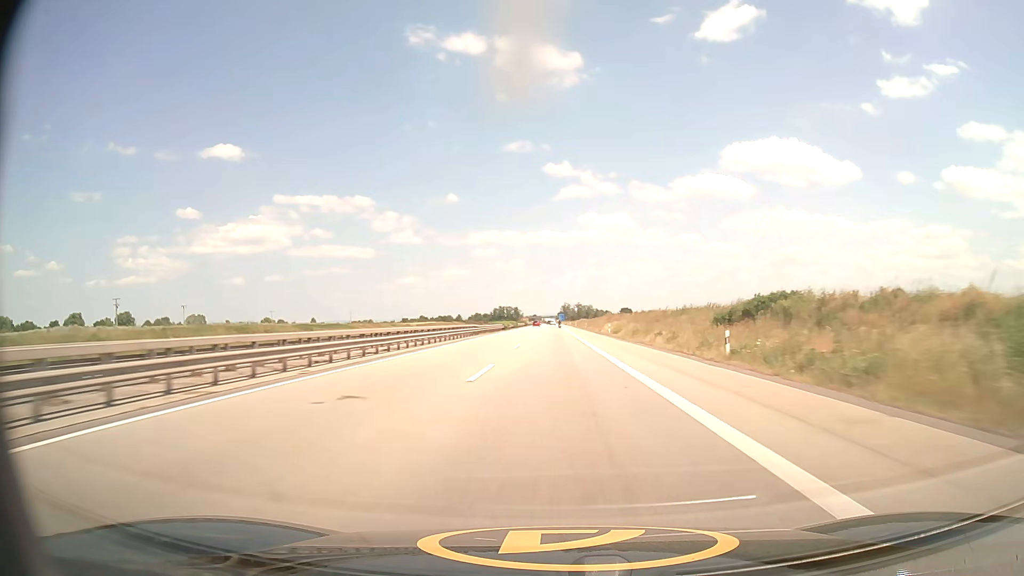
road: motorway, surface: asphalt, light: Day
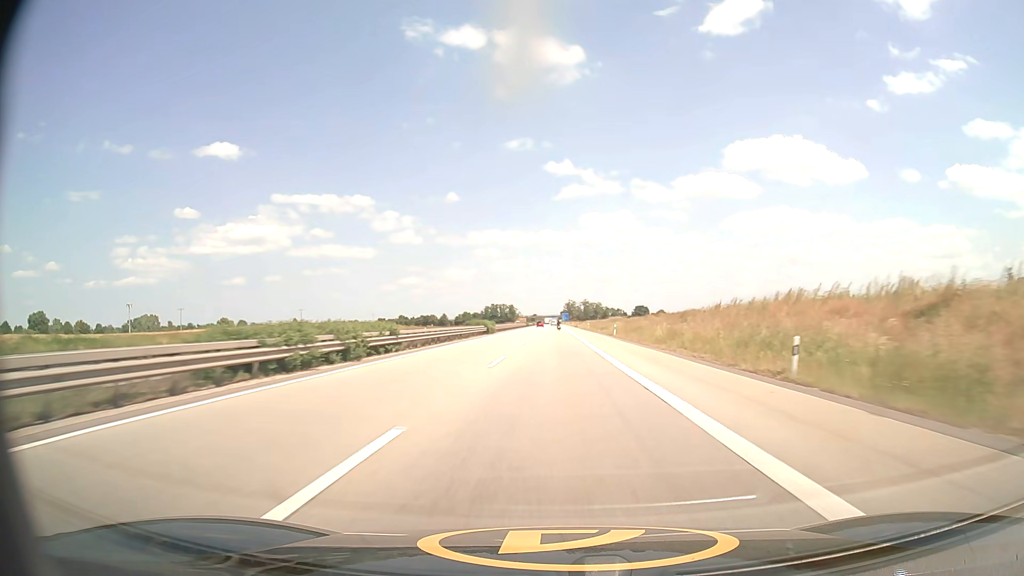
(+0.1, +103.4) m; 0°
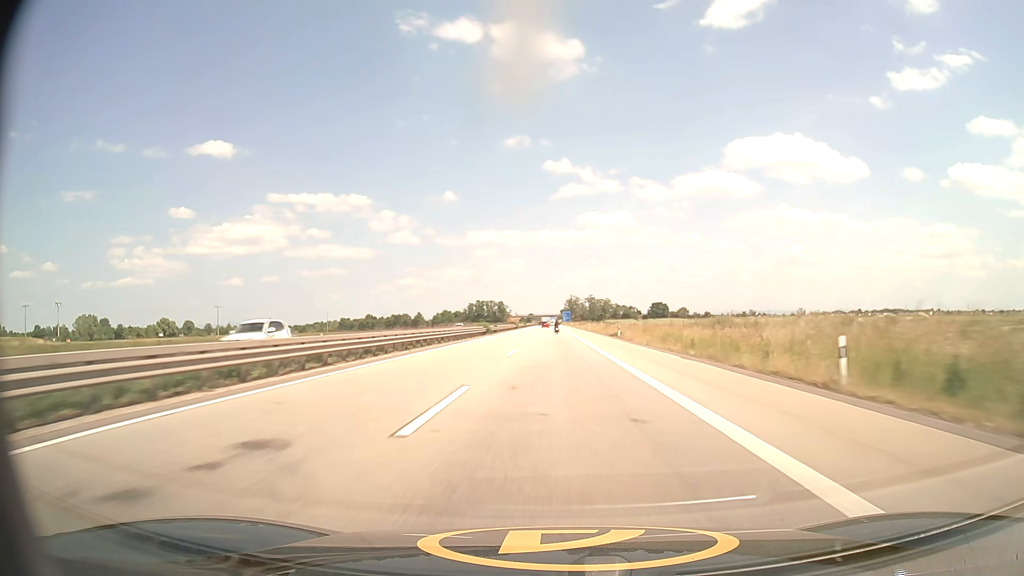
(-0.1, +102.7) m; 0°
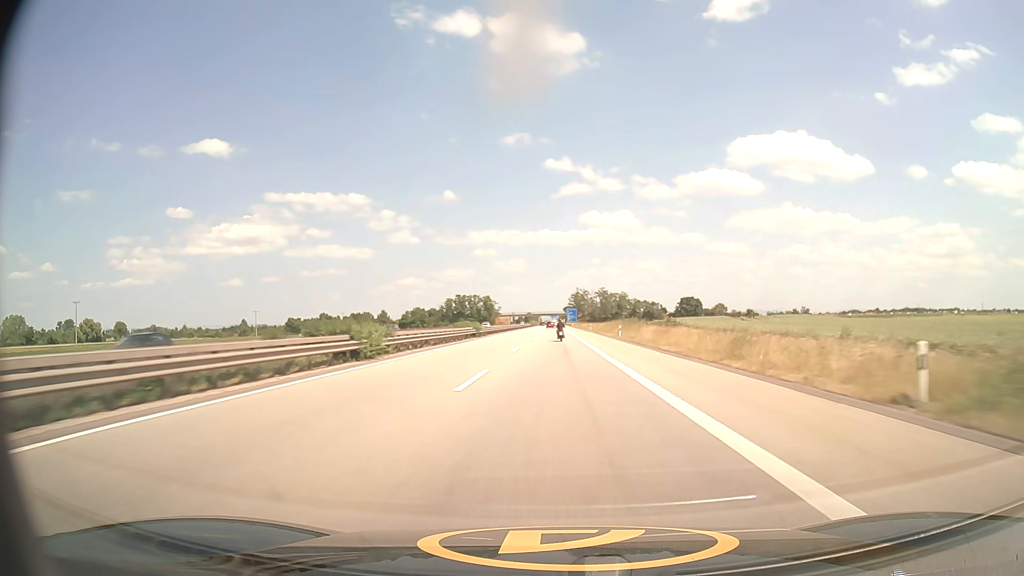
(+0.1, +103.1) m; 0°
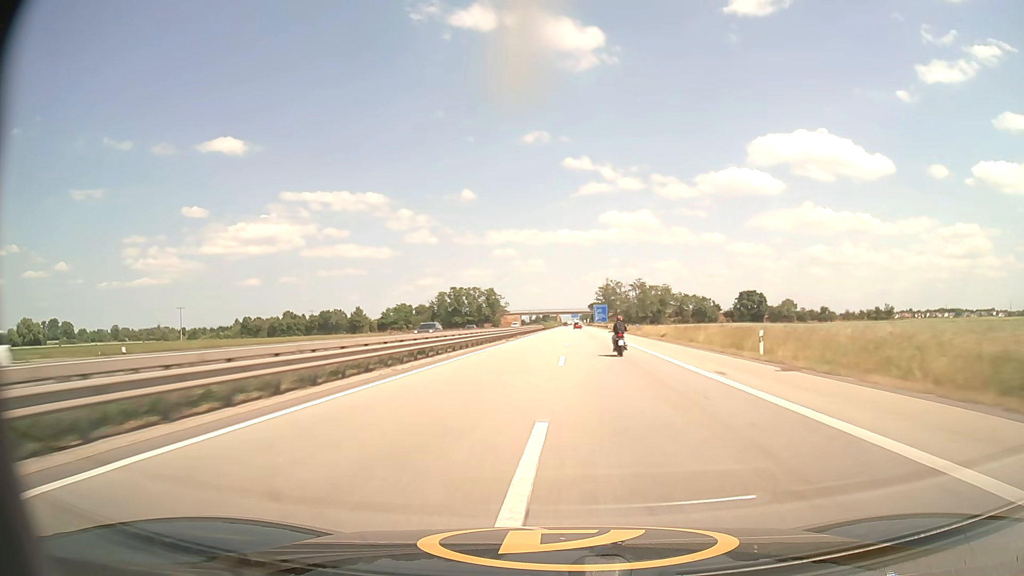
(-1.3, +82.6) m; -2°
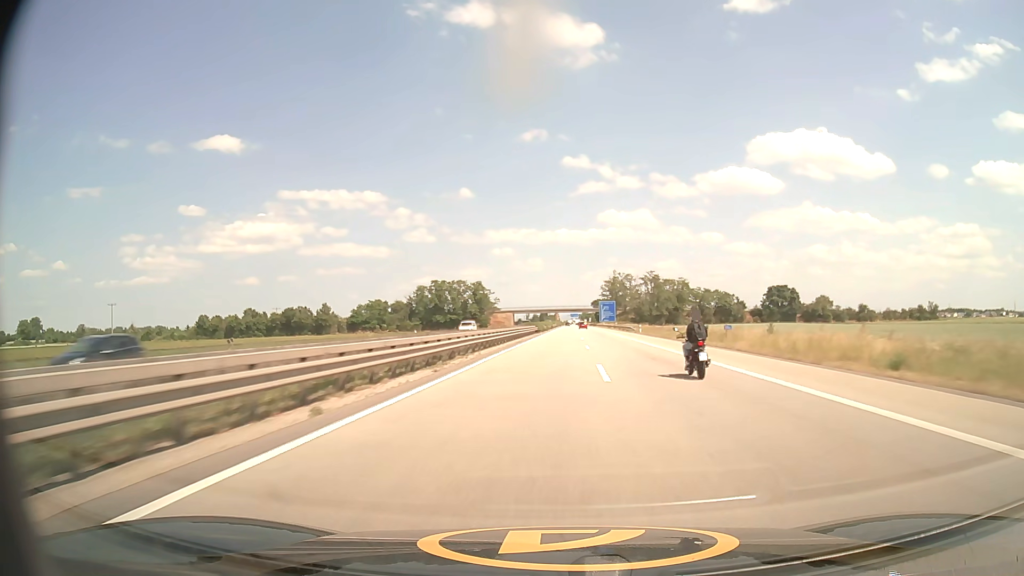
(0.0, +41.3) m; 0°
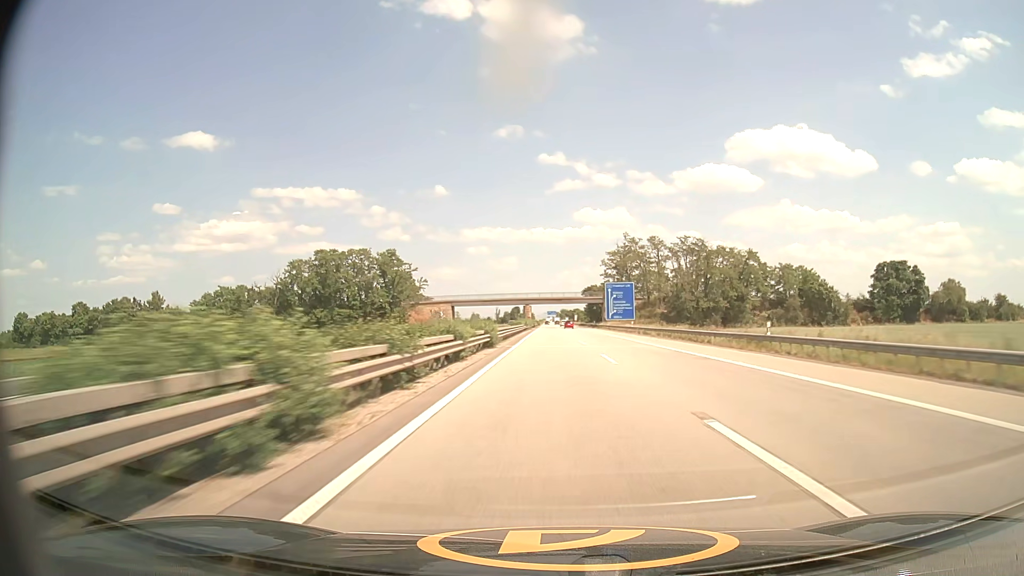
(+1.5, +102.5) m; +2°
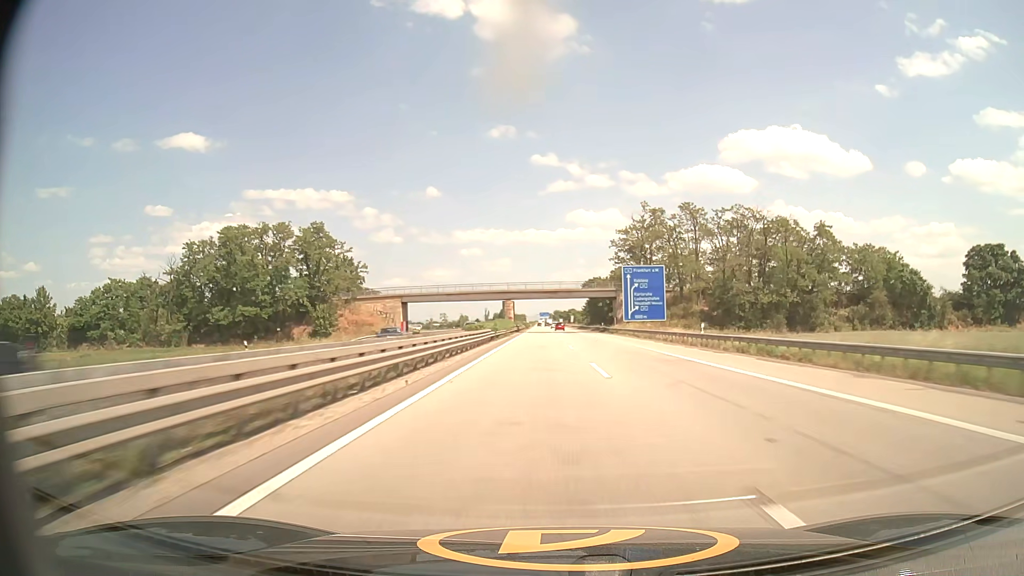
(+0.3, +40.4) m; +1°
(0, +10) (0, +20) (0, +30) (0, +40) (0, +50) (+1, +60) (+1, +70) (+1, +80) (+1, +90) (+1, +100) m
